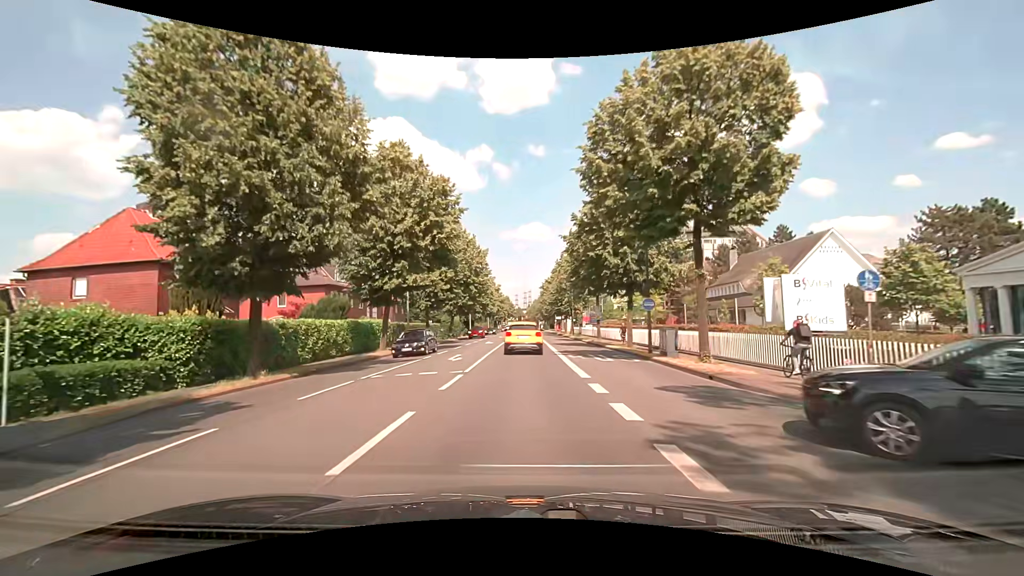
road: secondary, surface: asphalt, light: Day
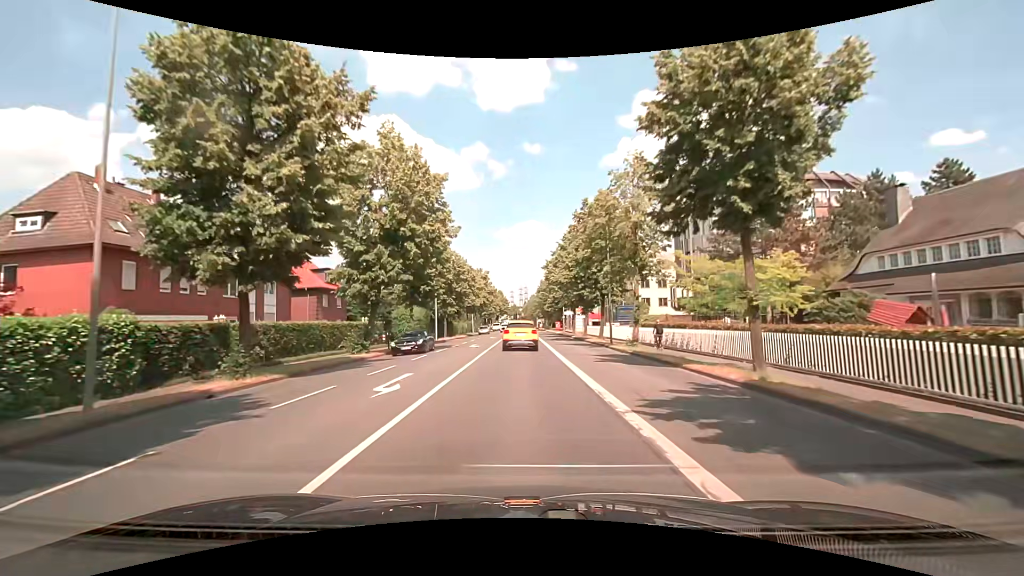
(0.0, +30.3) m; 0°
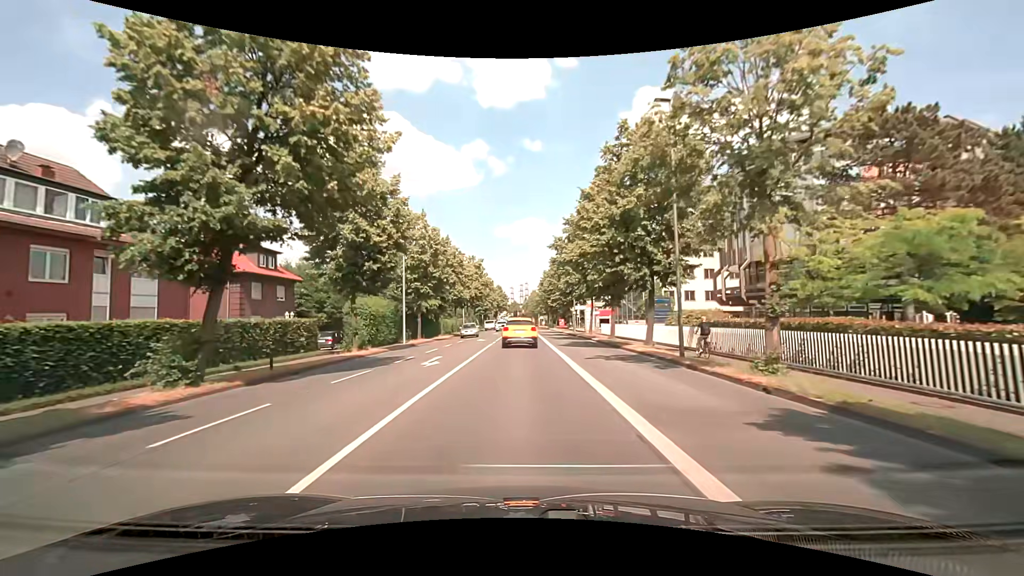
(+0.1, +15.1) m; 0°
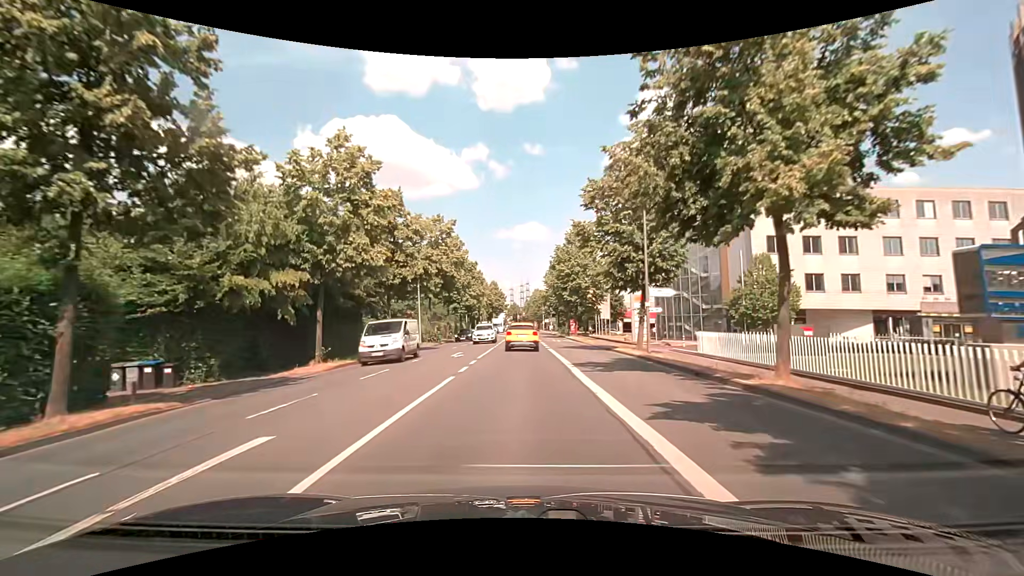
(0.0, +34.7) m; 0°
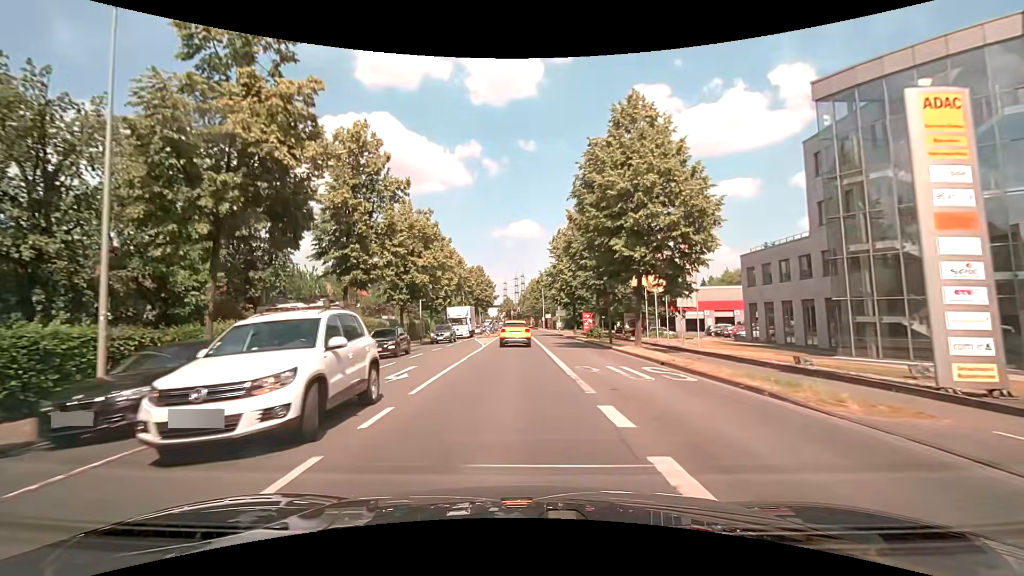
(+0.1, +34.6) m; +1°
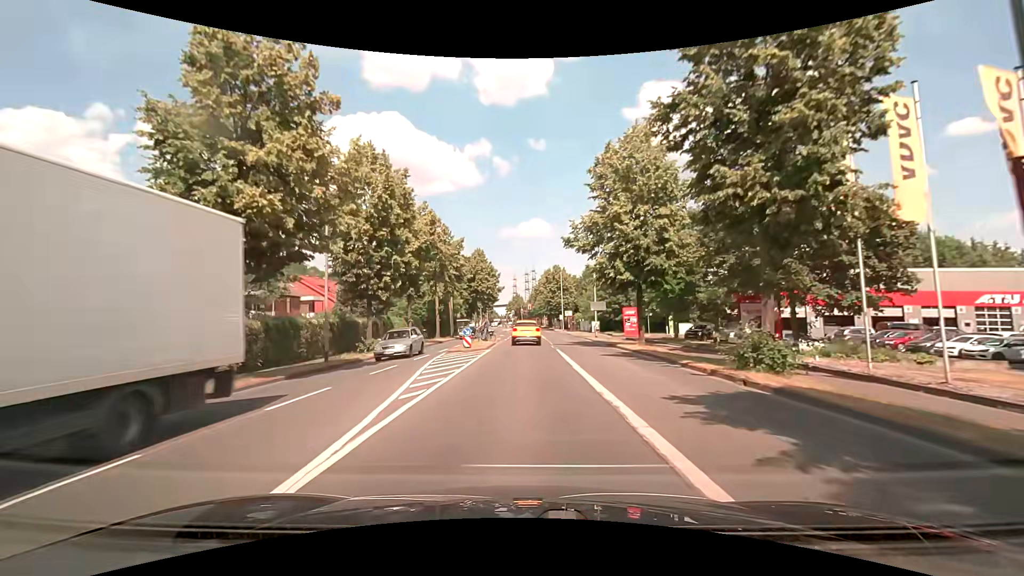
(-0.3, +26.3) m; -2°
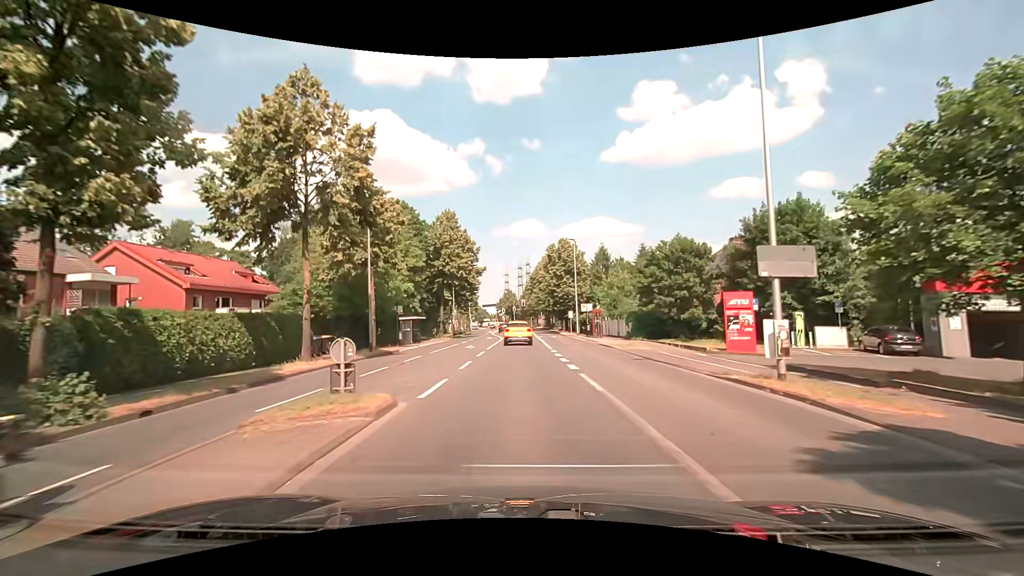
(+0.4, +31.2) m; +1°
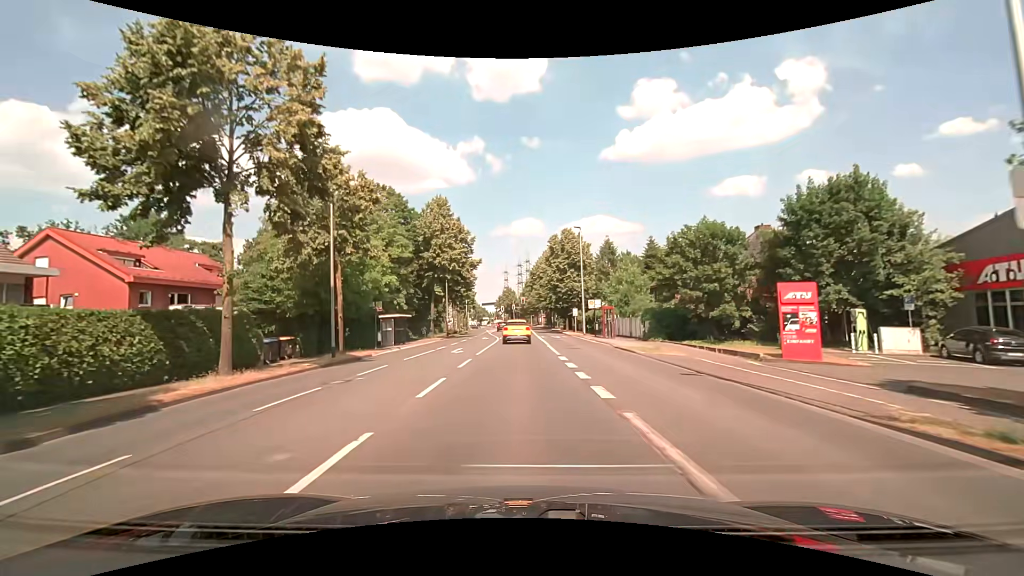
(0.0, +6.0) m; 0°
